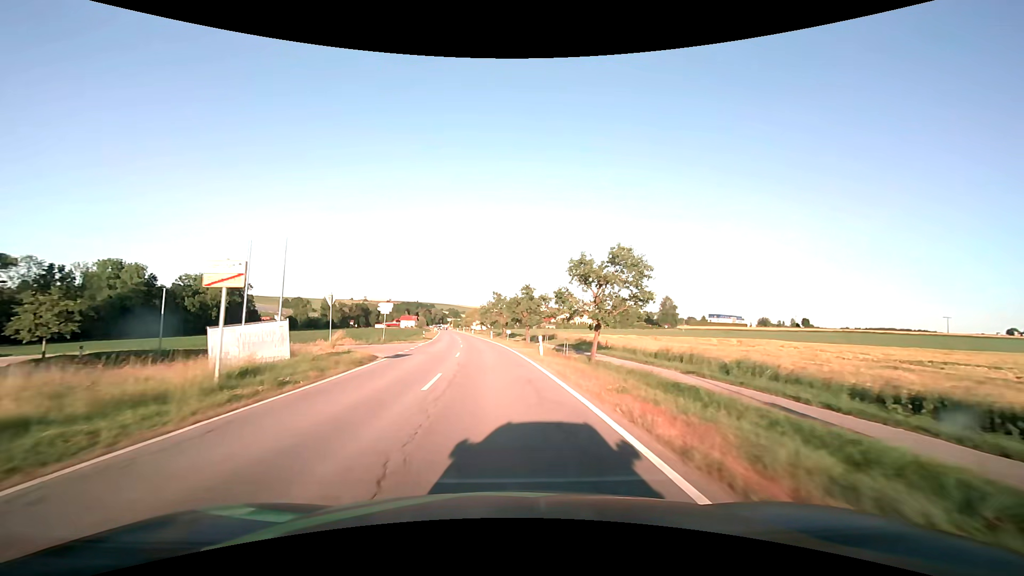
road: secondary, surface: asphalt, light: Day
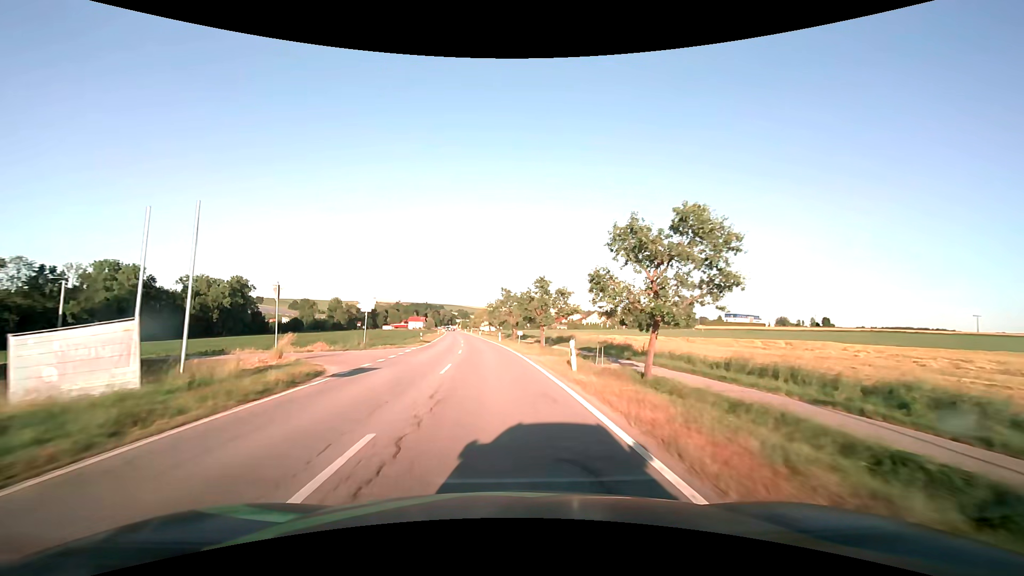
(-0.1, +8.6) m; -1°
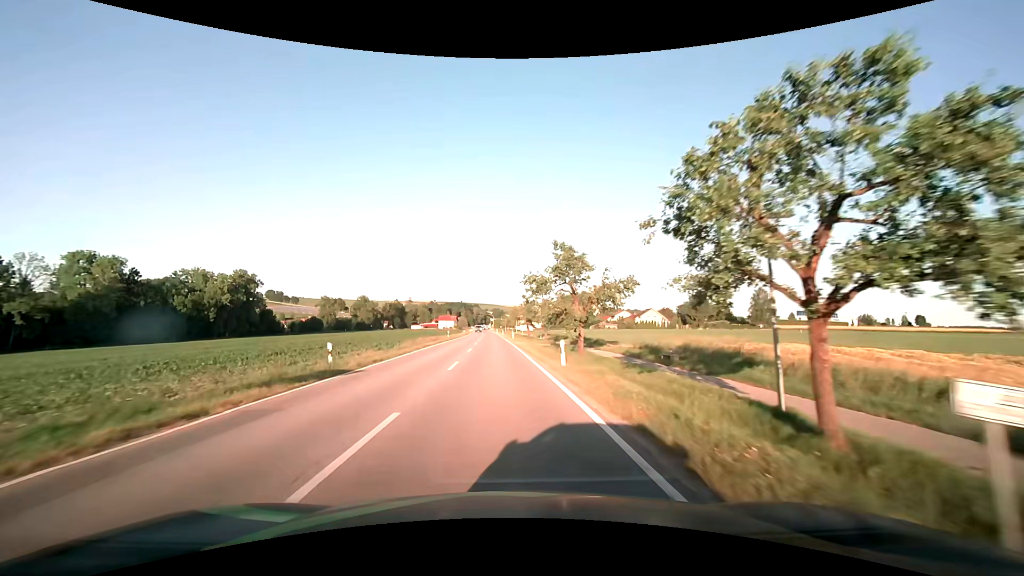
(-1.4, +35.1) m; -4°
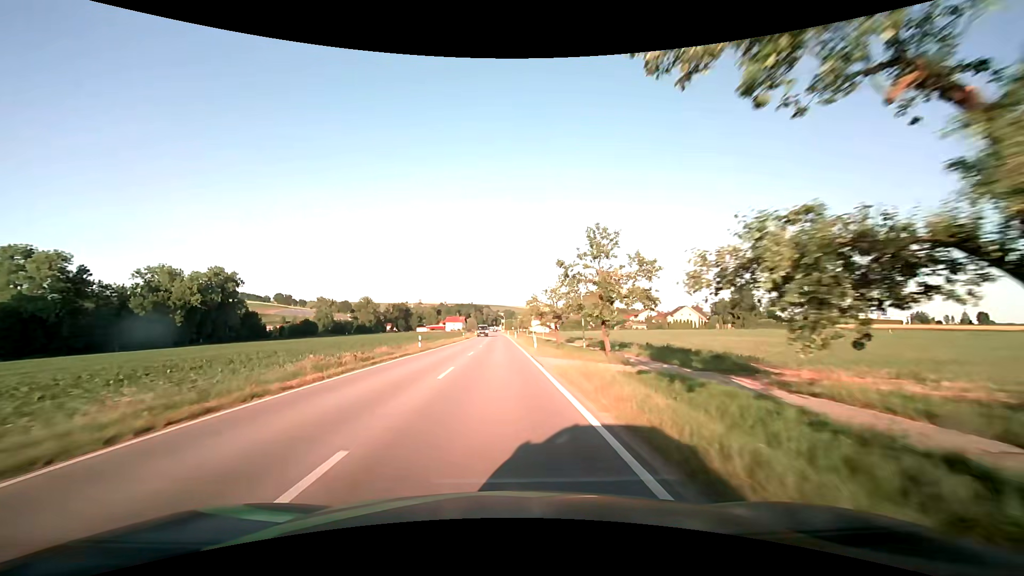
(-0.4, +27.0) m; -2°
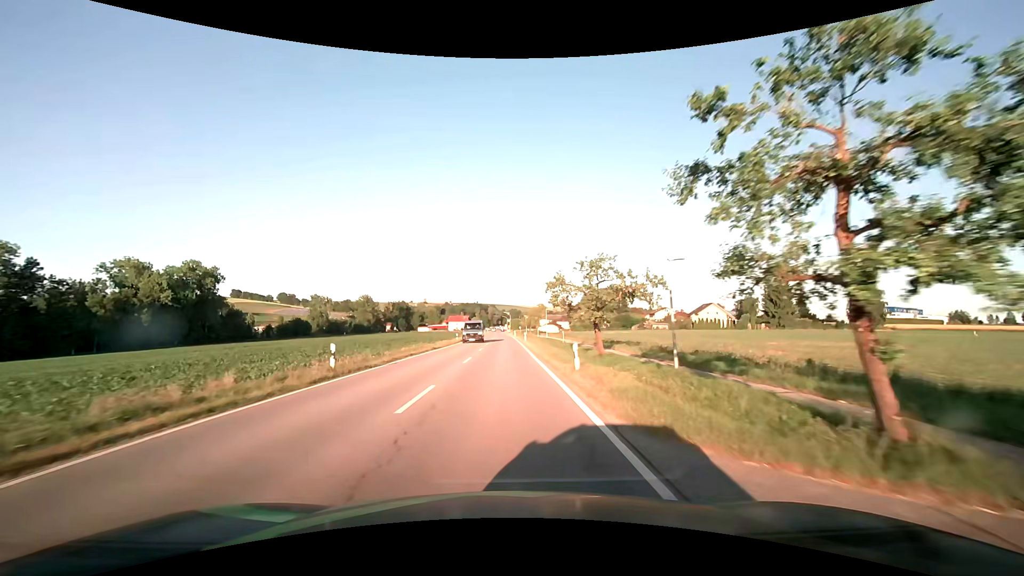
(0.0, +18.1) m; -1°
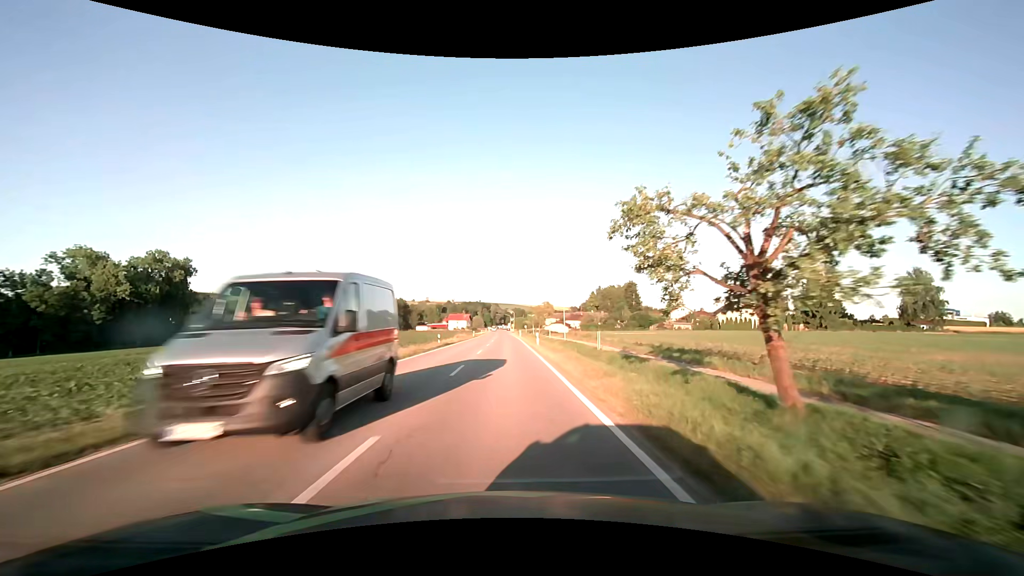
(-0.1, +18.2) m; 0°
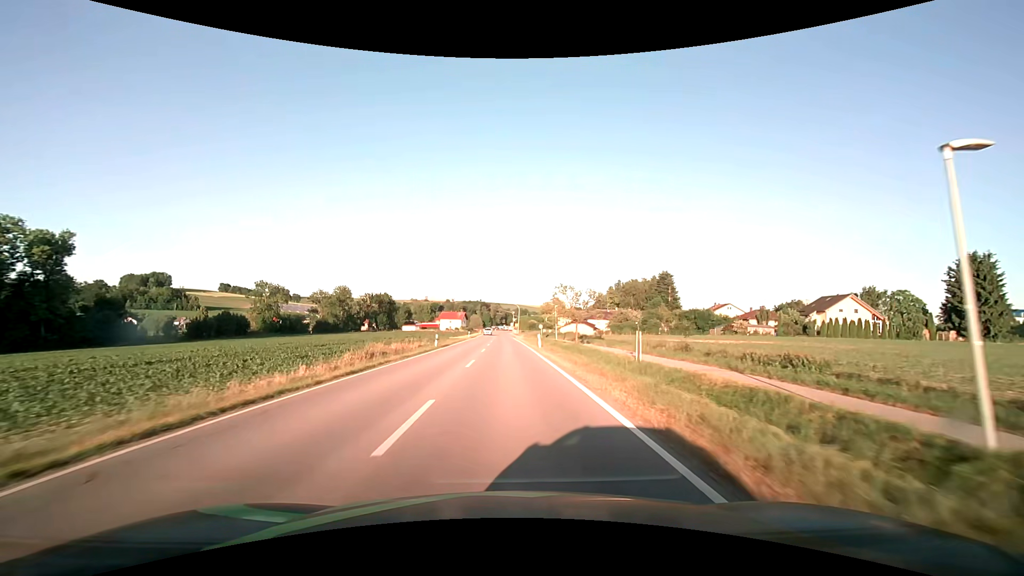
(-0.1, +45.5) m; 0°
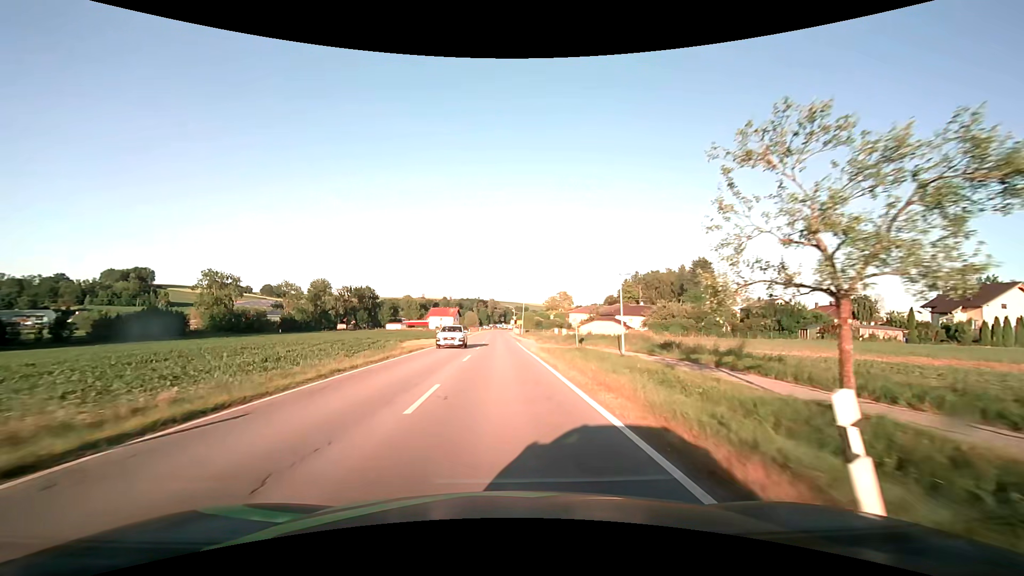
(+0.1, +33.8) m; 0°
(0, +10) (0, +20) (0, +30) (0, +40) (-1, +50) (-1, +60) (-1, +70) (-1, +80) (-1, +90) (-1, +100) m
